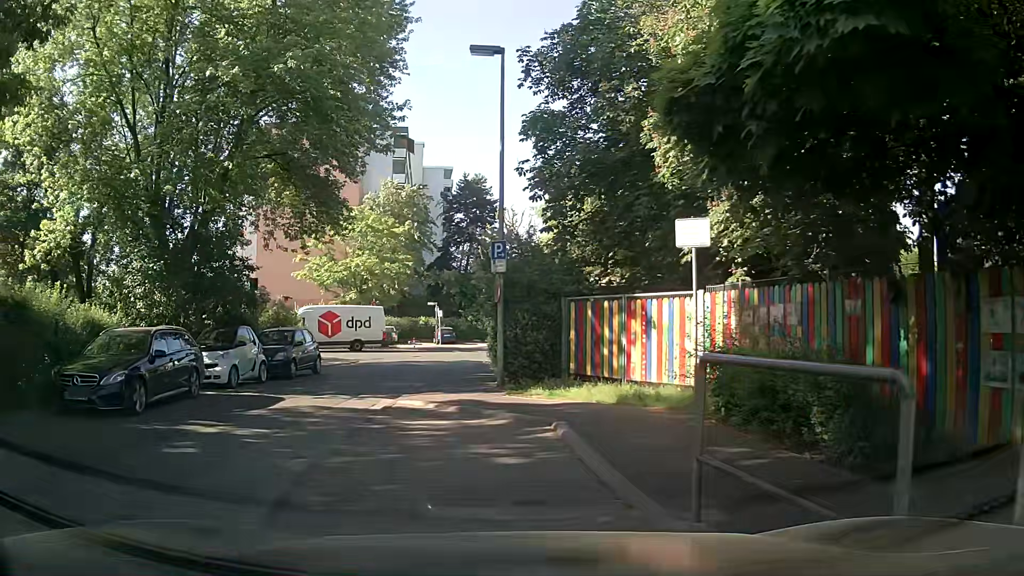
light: Day
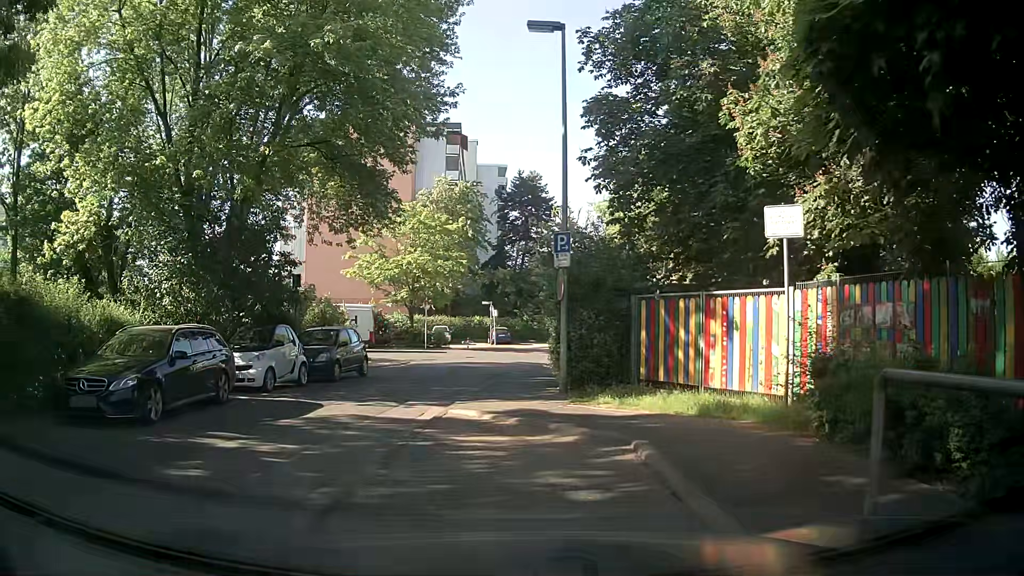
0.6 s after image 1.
(-0.1, +1.4) m; -3°
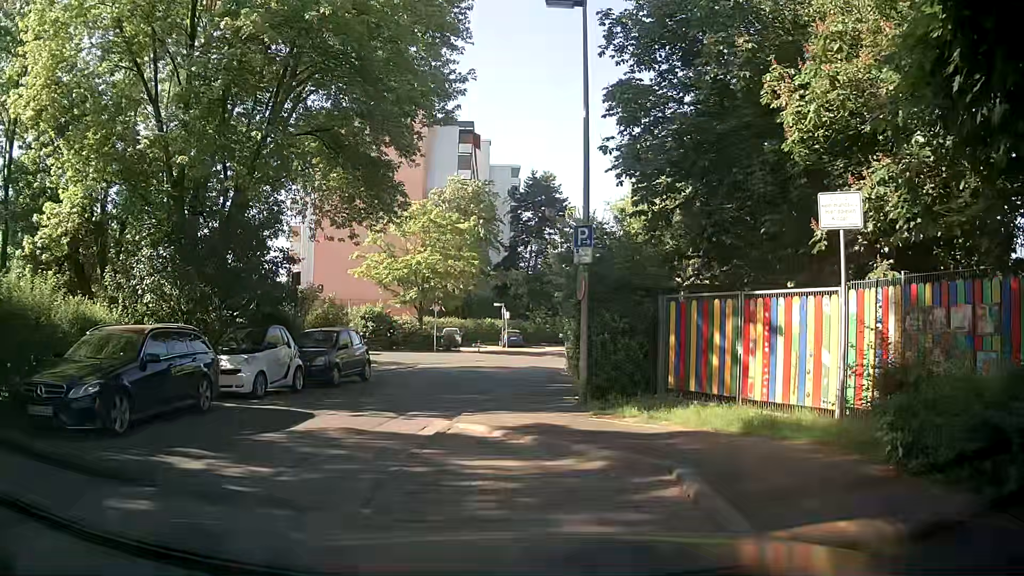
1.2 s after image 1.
(-0.1, +1.4) m; -3°
